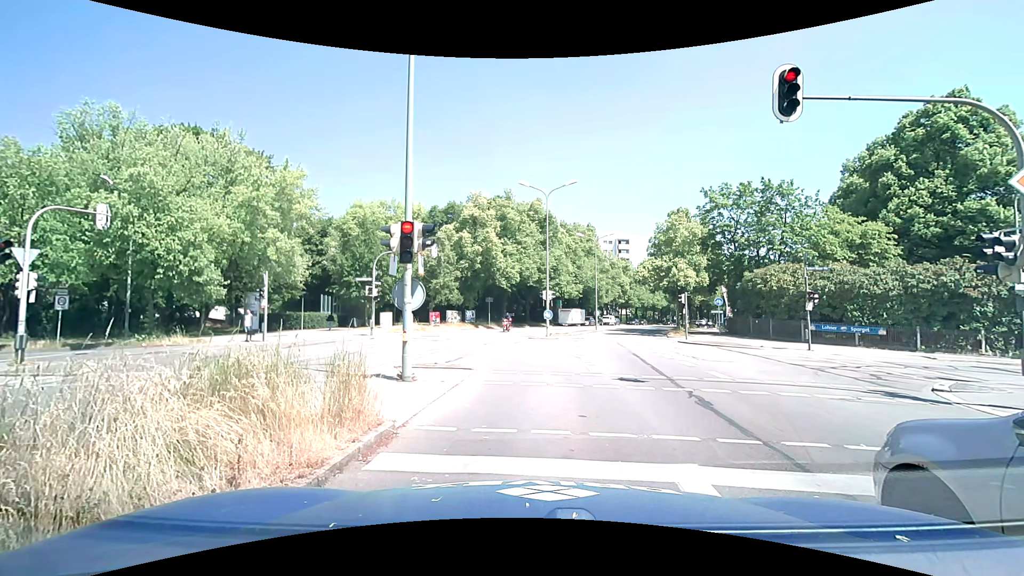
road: secondary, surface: asphalt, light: Day
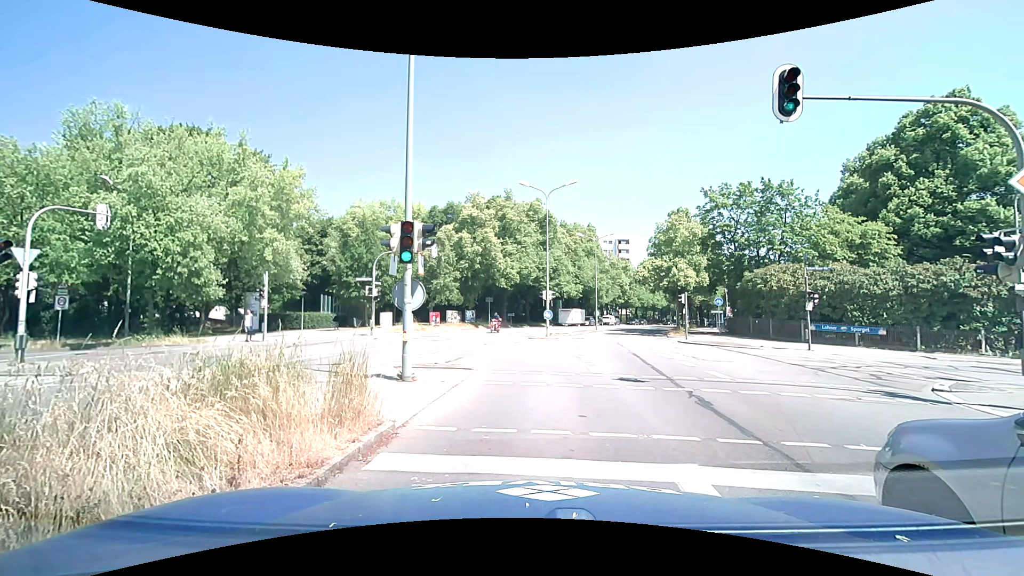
(0.0, 0.0) m; 0°
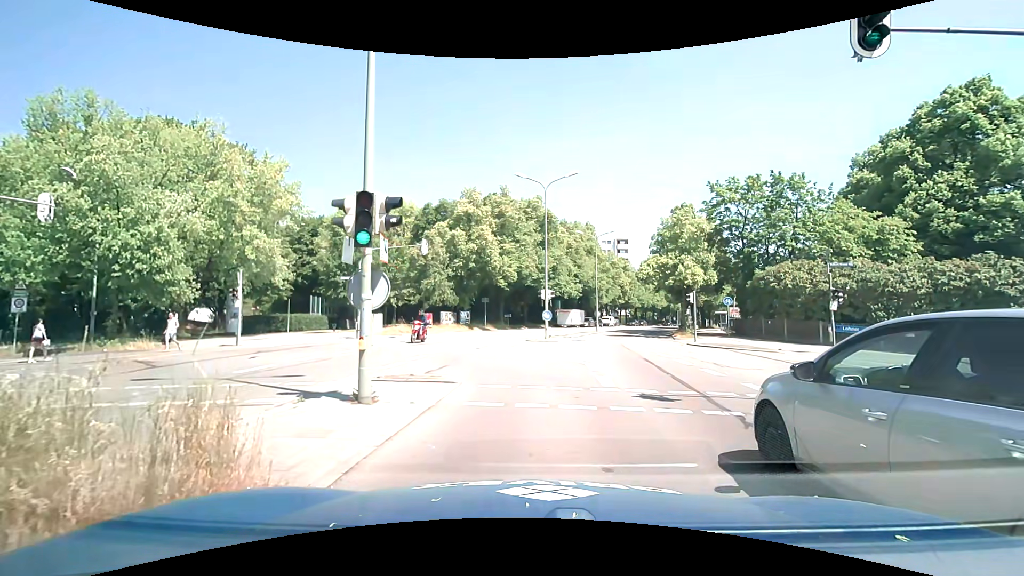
(0.0, +2.6) m; +2°
(0, +10) (-3, +19) (-13, +22) (-22, +24) (-32, +25) (-42, +25) (-52, +26) (-62, +26) (-72, +27) (-82, +27) m
